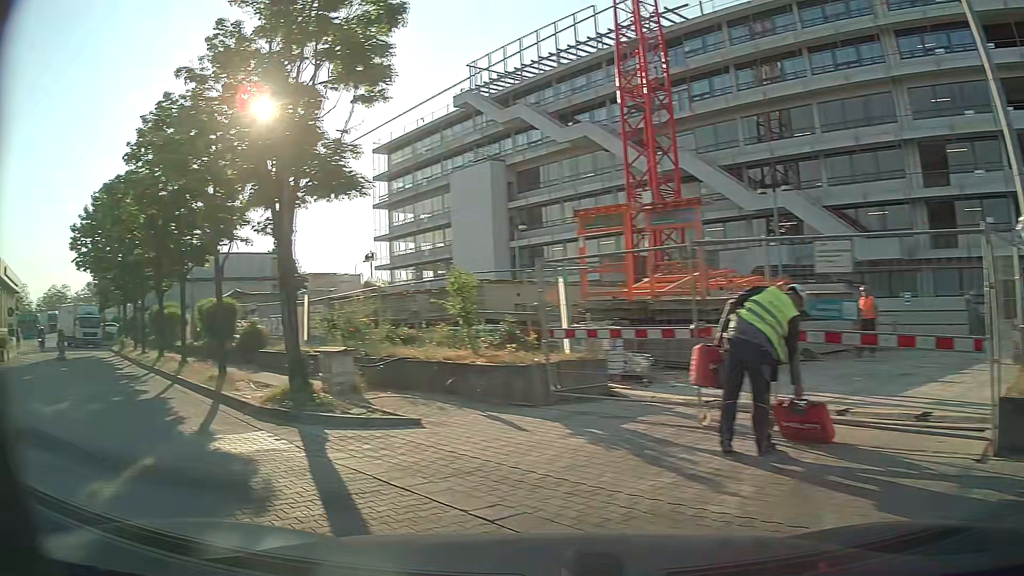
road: service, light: Day
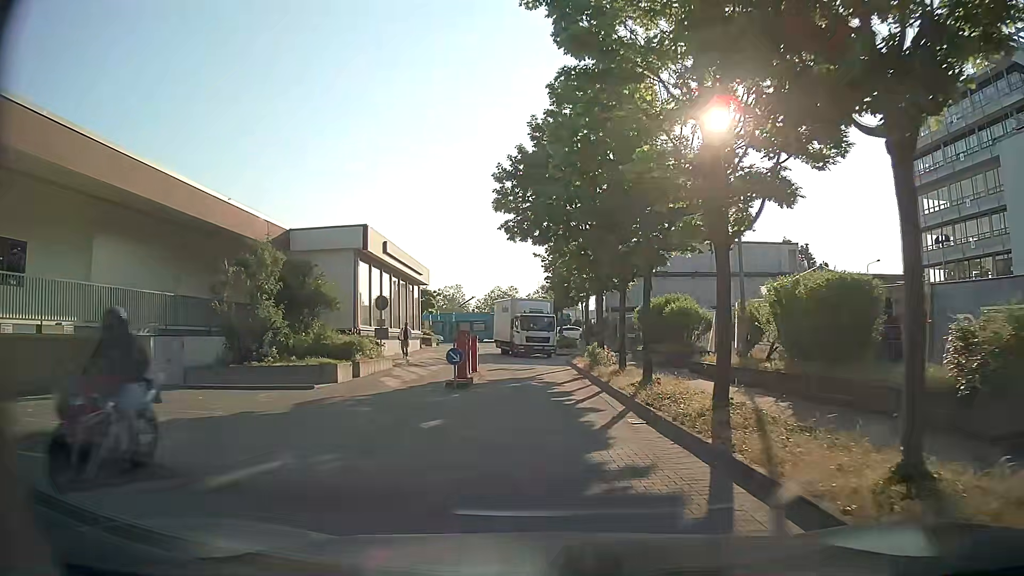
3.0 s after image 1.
(-8.8, +13.1) m; -41°
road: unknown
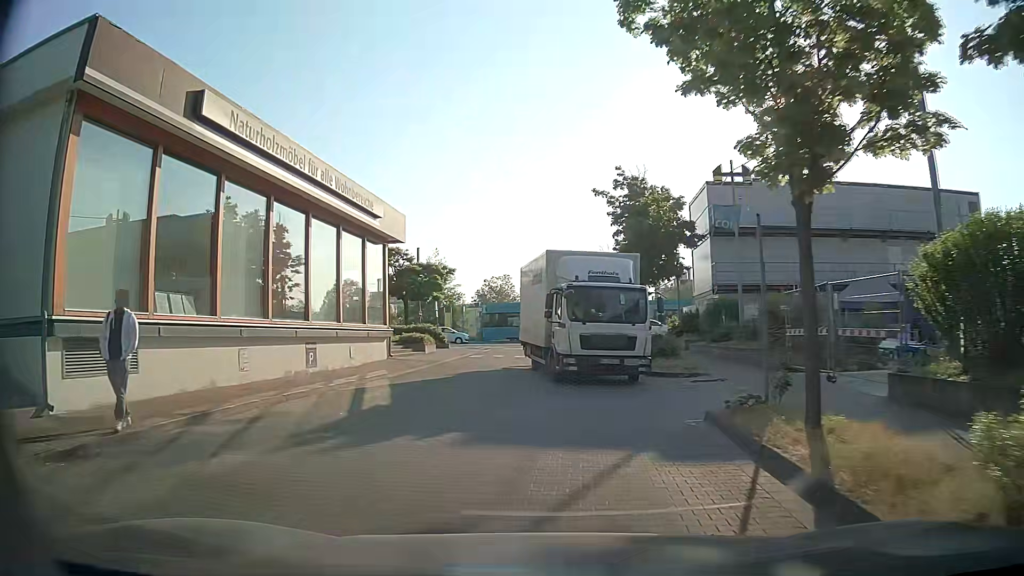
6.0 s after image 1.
(-0.5, +21.8) m; -5°
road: service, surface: paving_stones
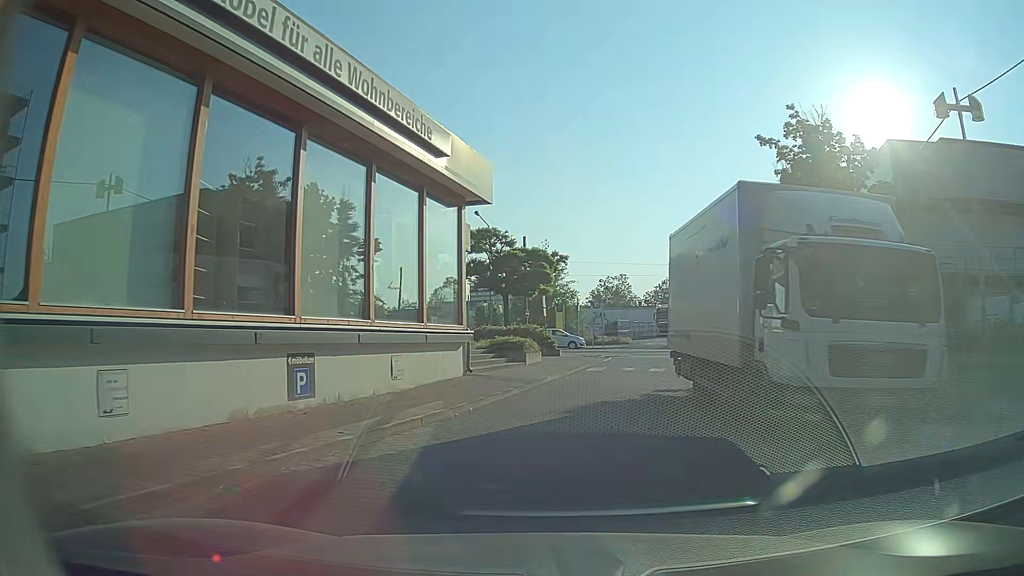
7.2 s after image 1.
(-0.7, +8.7) m; -10°
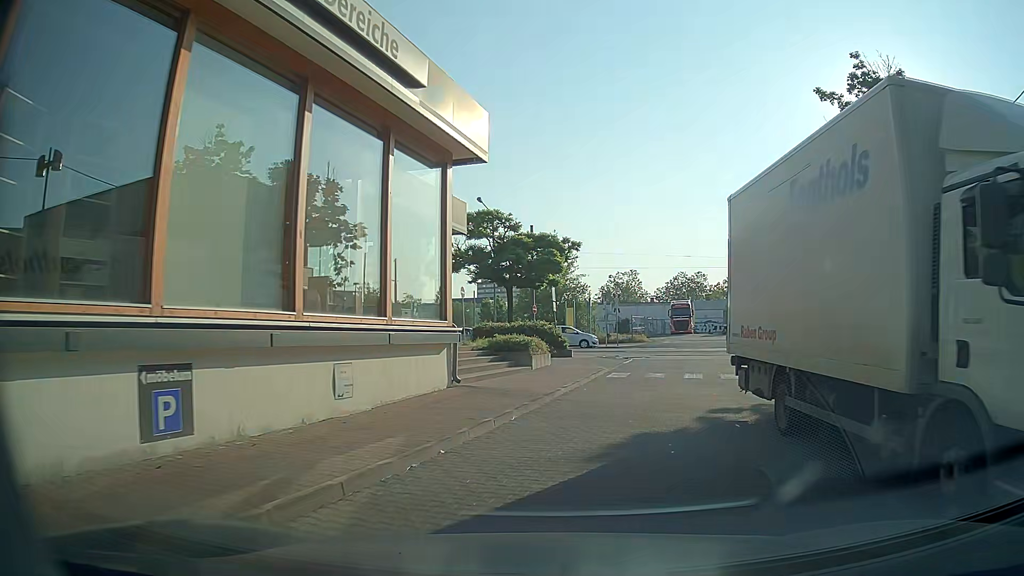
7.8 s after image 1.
(0.0, +4.3) m; 0°
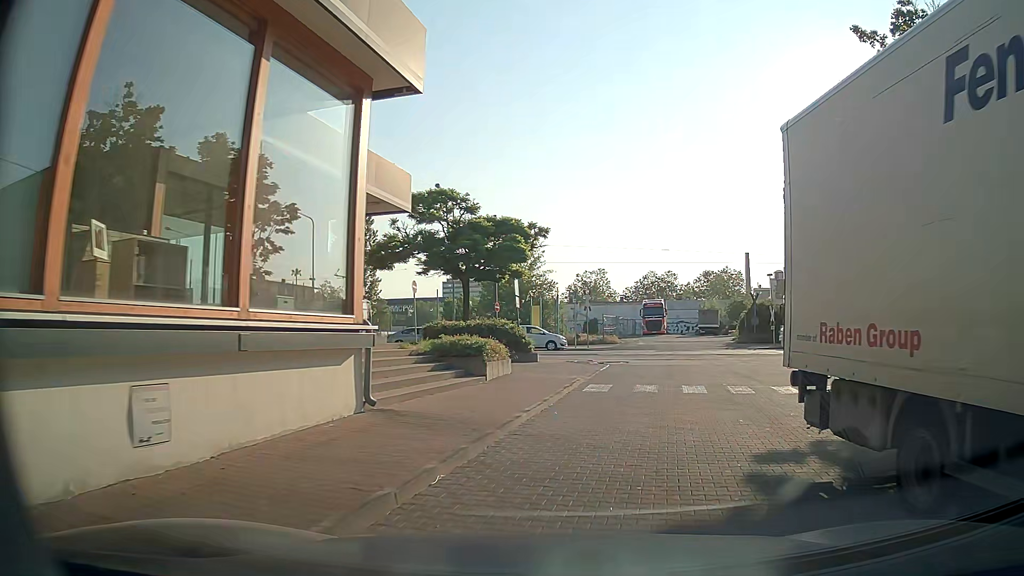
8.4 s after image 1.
(+0.1, +4.1) m; +1°
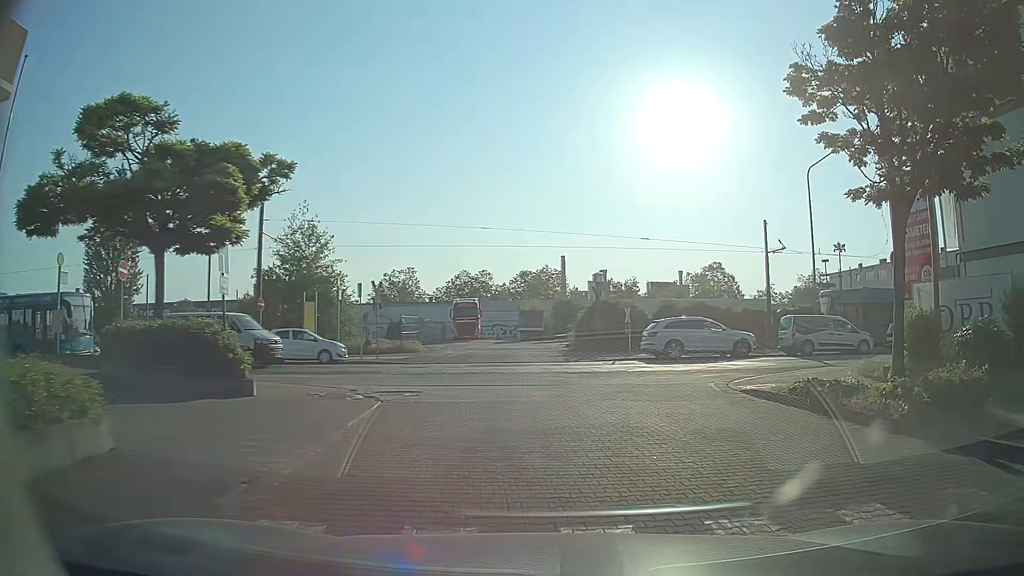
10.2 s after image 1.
(+1.2, +10.6) m; +16°
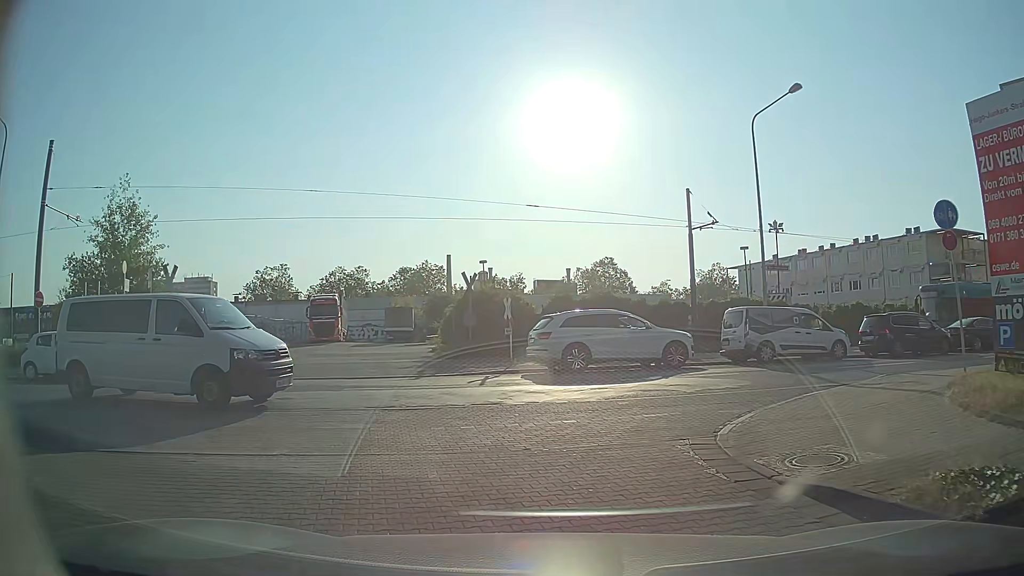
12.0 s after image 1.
(+1.0, +8.8) m; +9°
